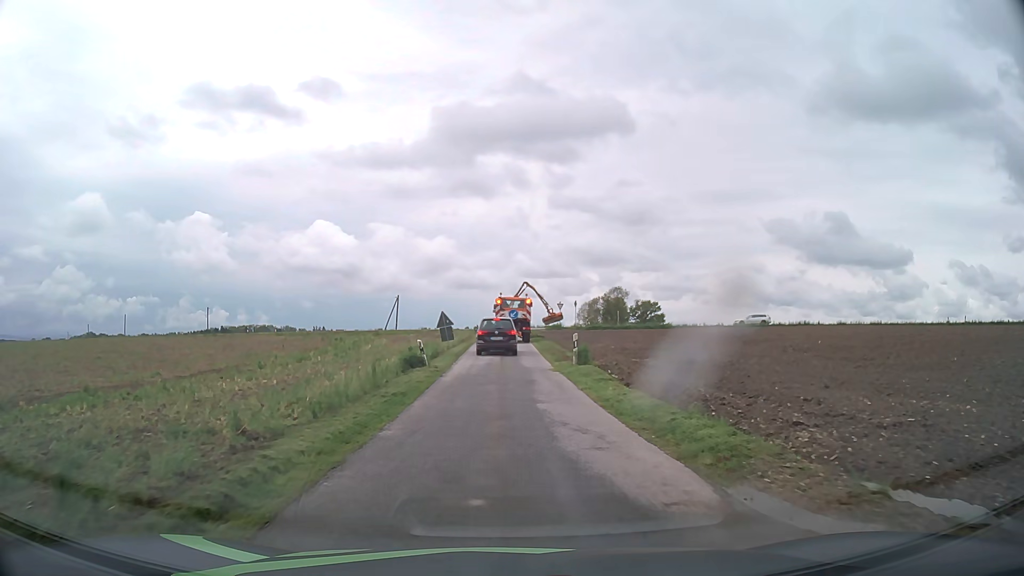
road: unclassified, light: Day
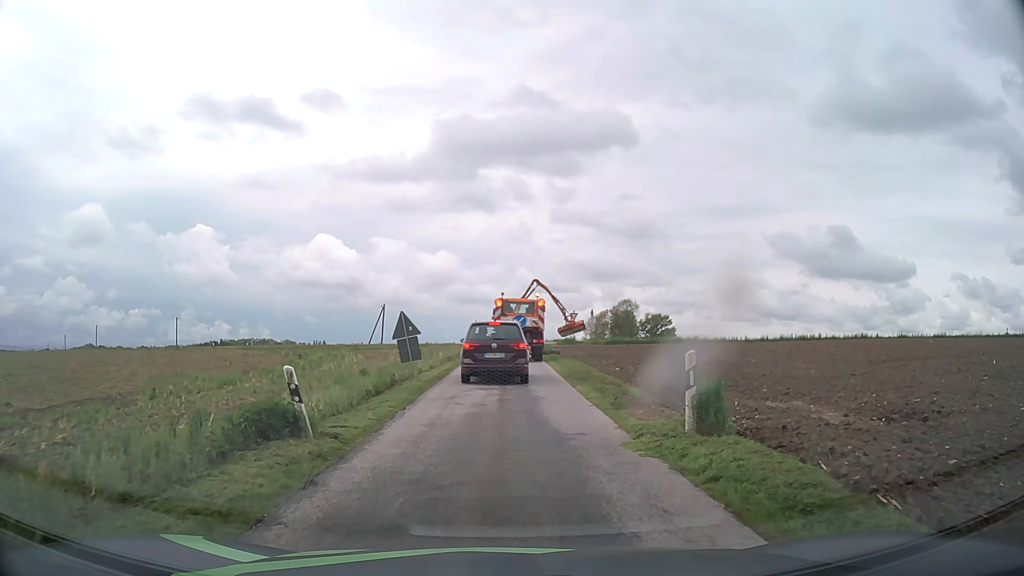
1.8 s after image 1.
(-0.1, +12.9) m; 0°
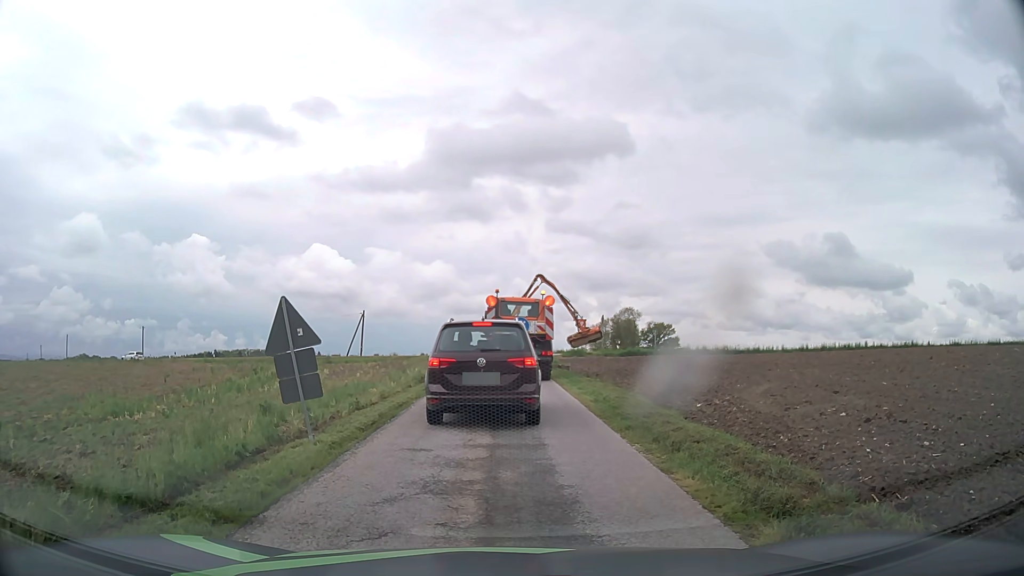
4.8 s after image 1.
(0.0, +9.6) m; +1°
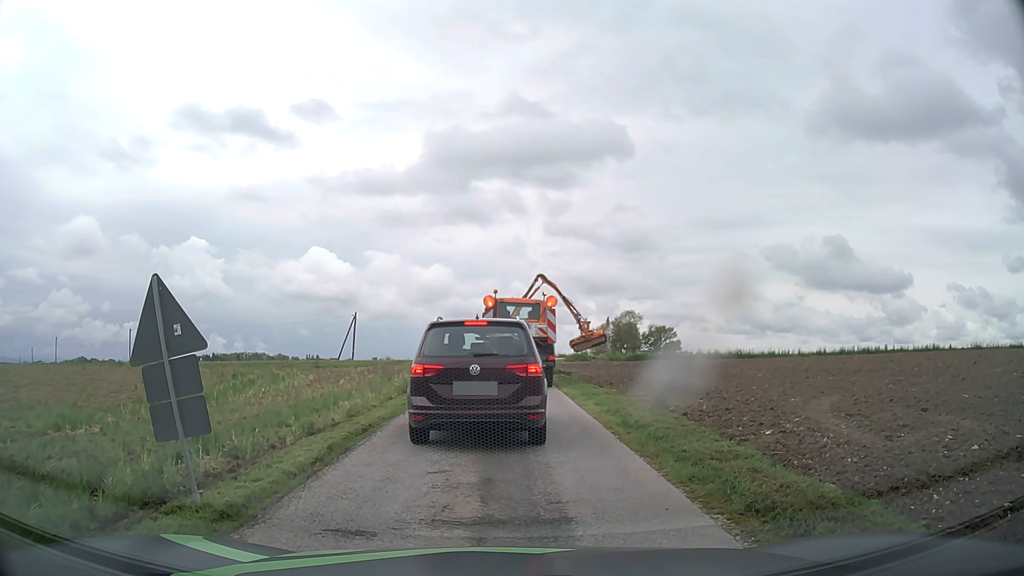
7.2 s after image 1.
(0.0, +3.5) m; -1°
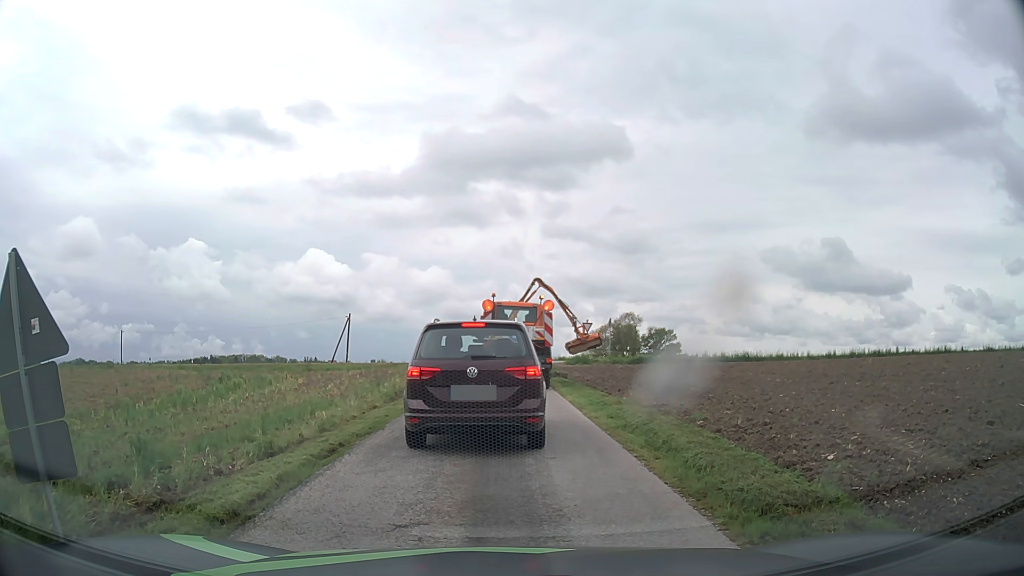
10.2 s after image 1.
(0.0, +2.0) m; 0°
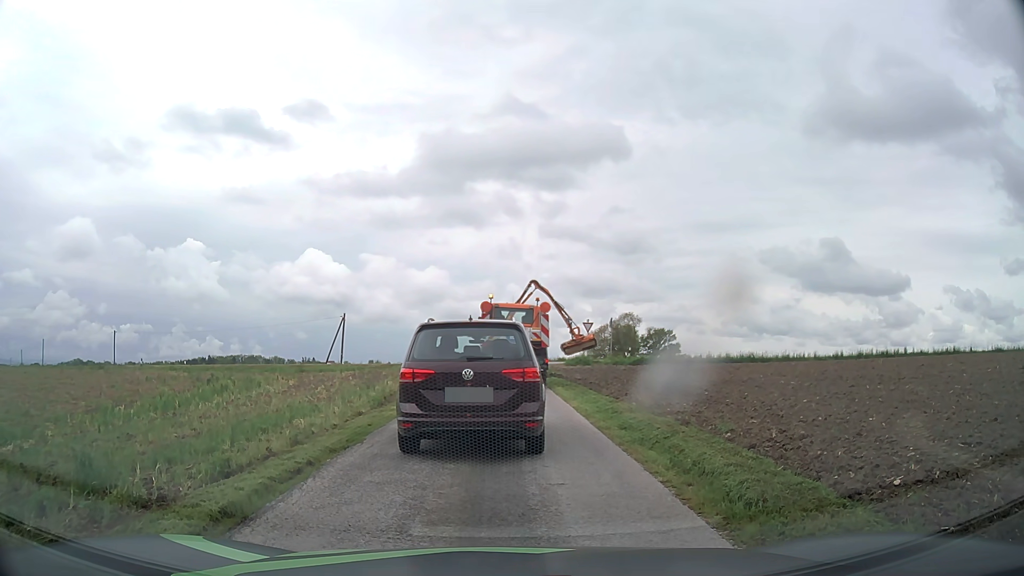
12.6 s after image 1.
(0.0, +1.5) m; 0°
